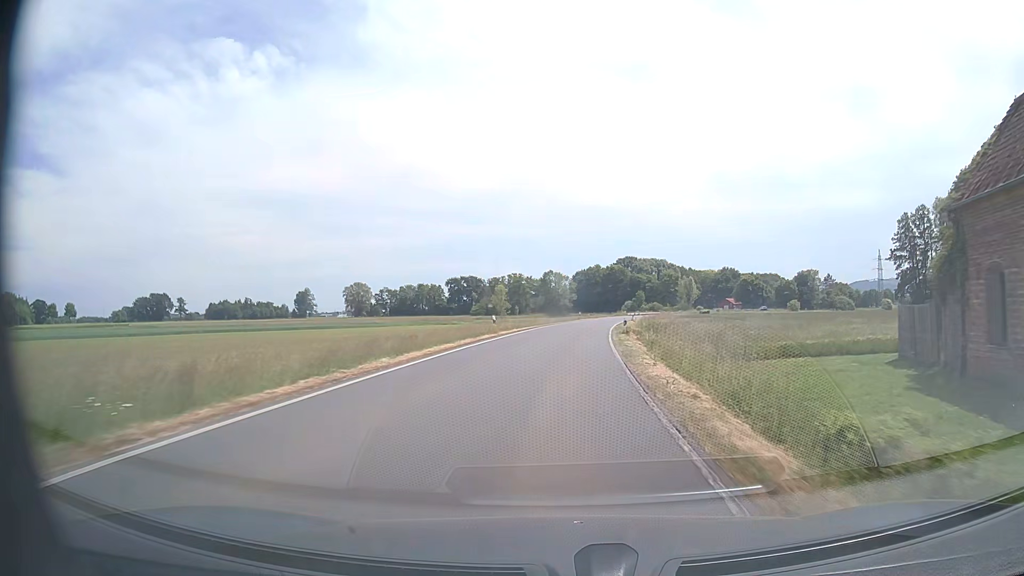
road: secondary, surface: asphalt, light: Day
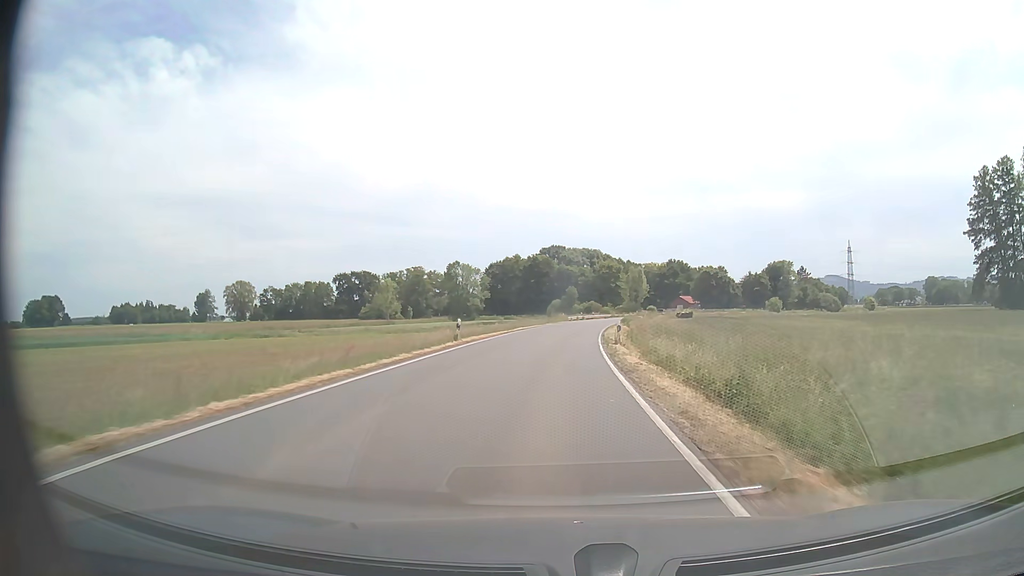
(+3.6, +57.8) m; +7°
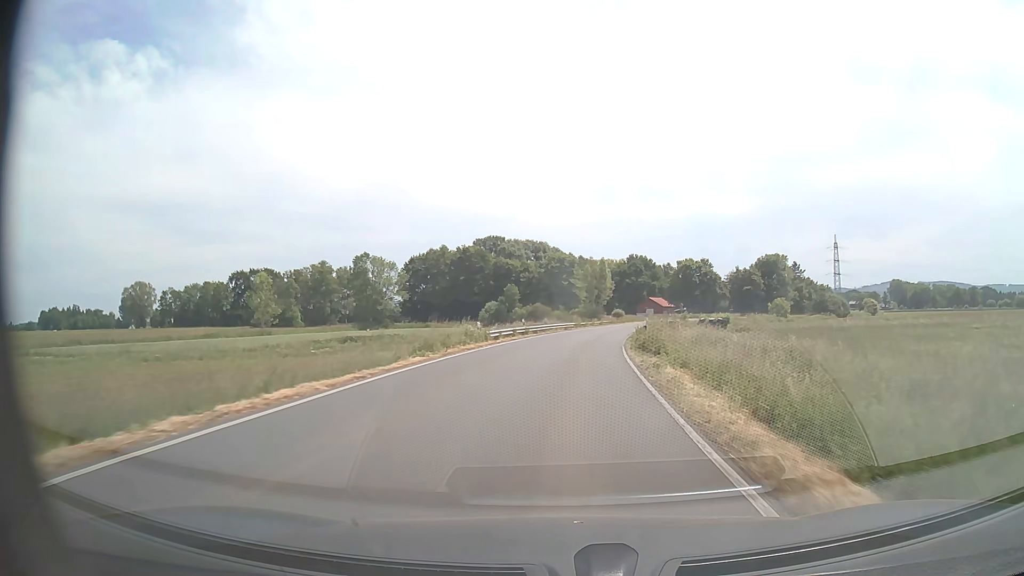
(+1.6, +46.5) m; +5°
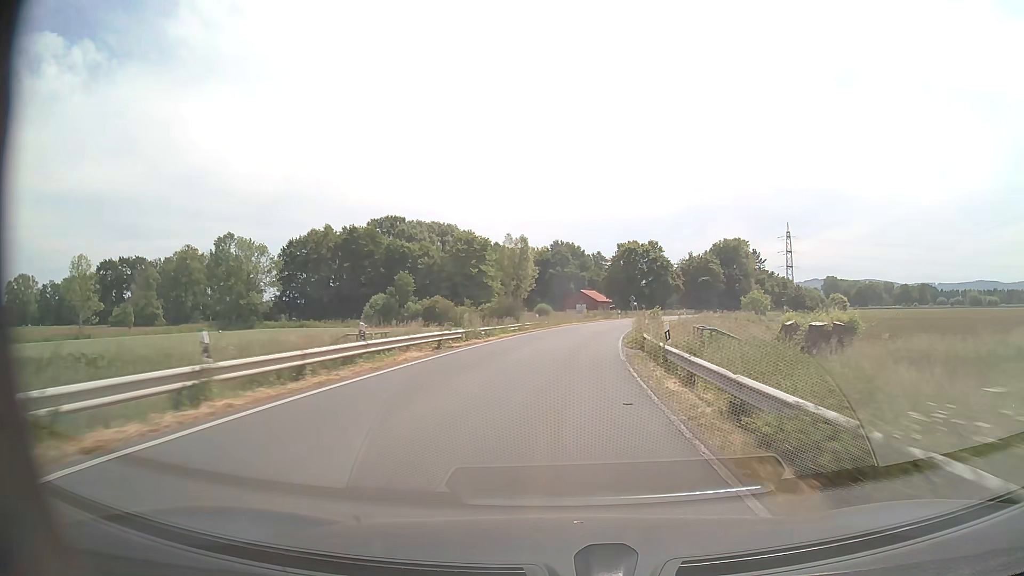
(+1.9, +34.8) m; +7°
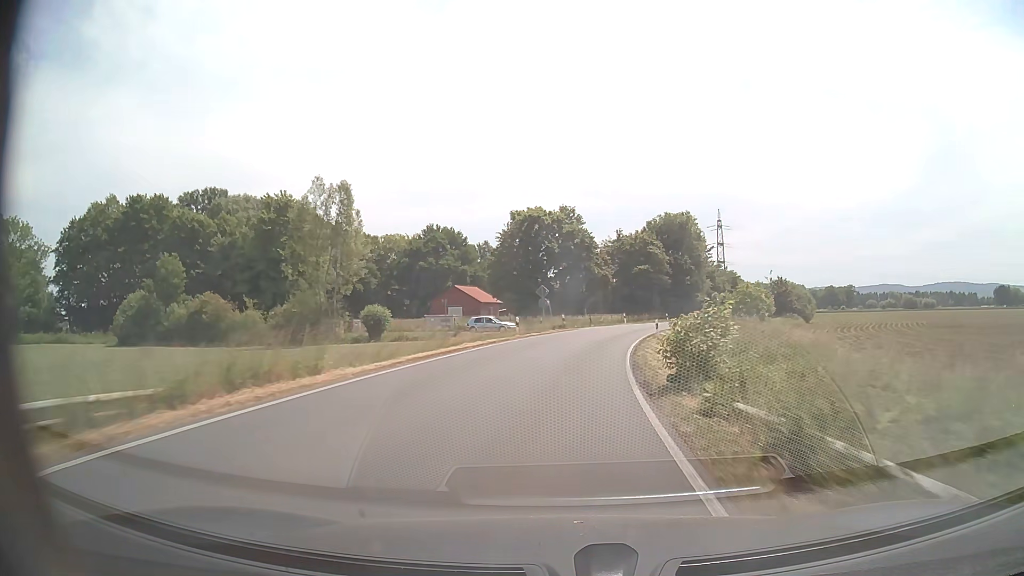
(+3.8, +46.2) m; +9°
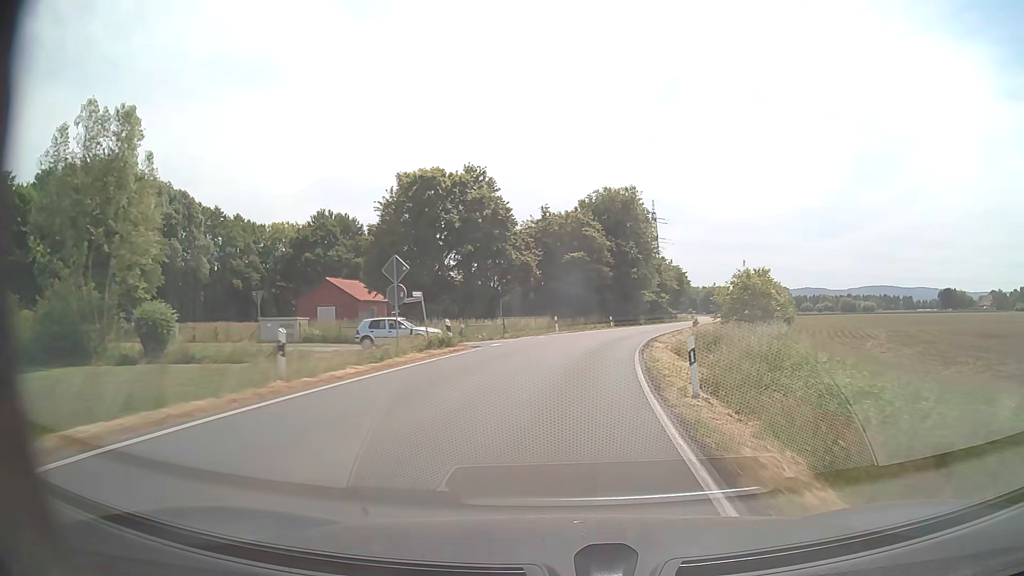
(+1.3, +23.1) m; +7°
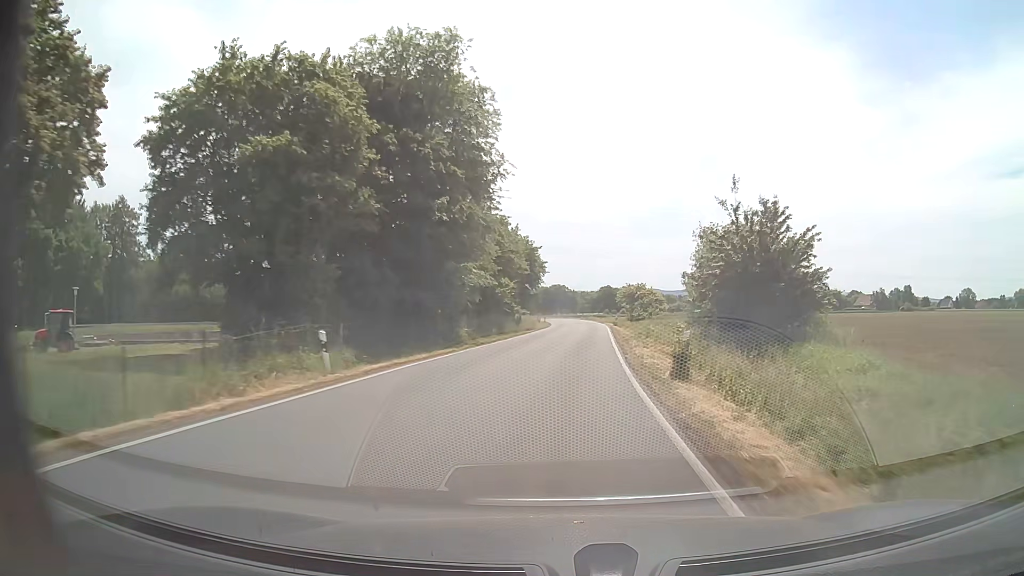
(+6.1, +45.9) m; +15°
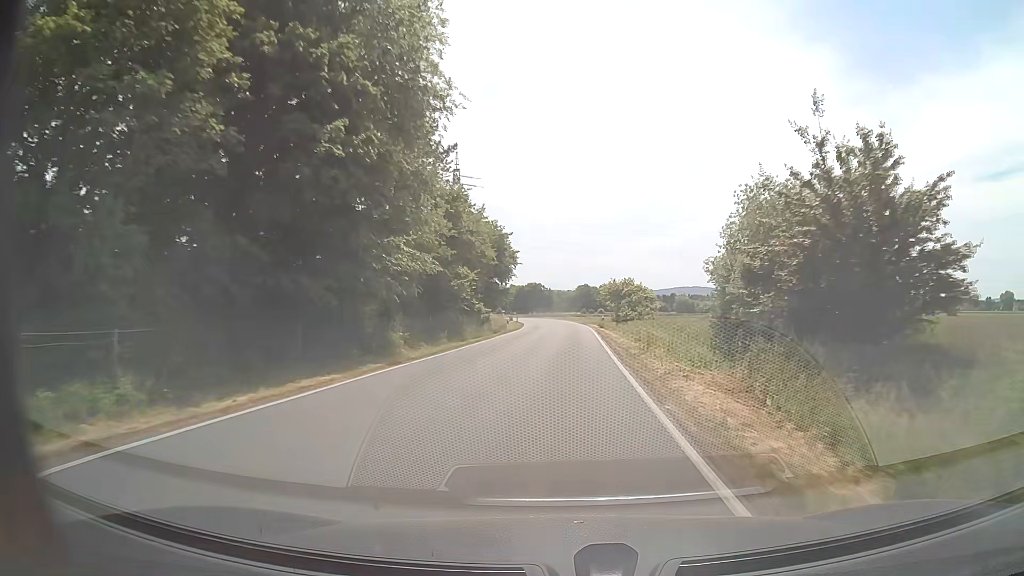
(+0.2, +11.6) m; +2°
(0, +10) (0, +20) (0, +30) (+1, +40) (+1, +50) (+1, +60) (+1, +70) (0, +80) (0, +90) (-1, +100) m
